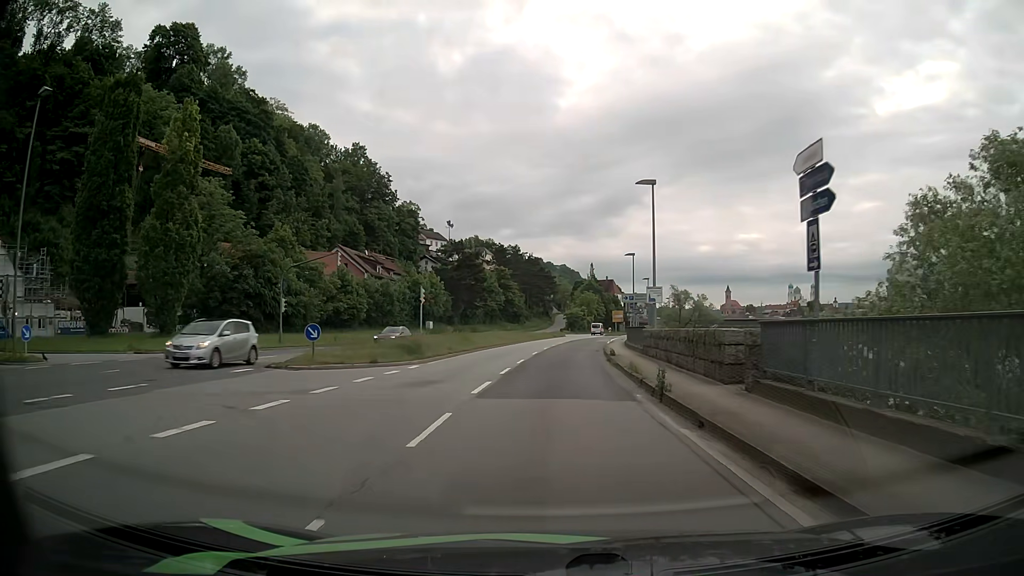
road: primary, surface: asphalt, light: Day
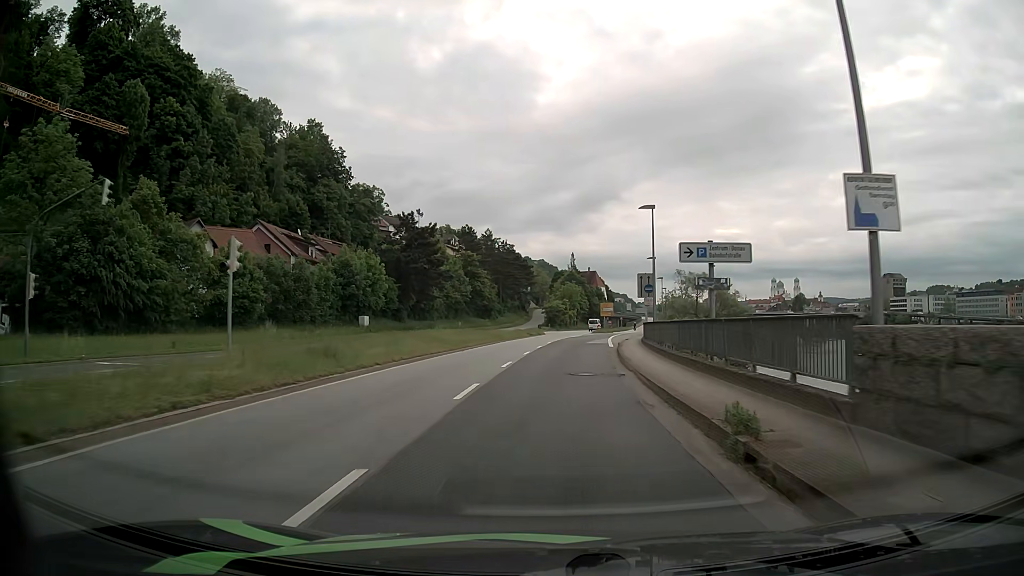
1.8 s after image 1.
(+0.5, +22.5) m; +2°
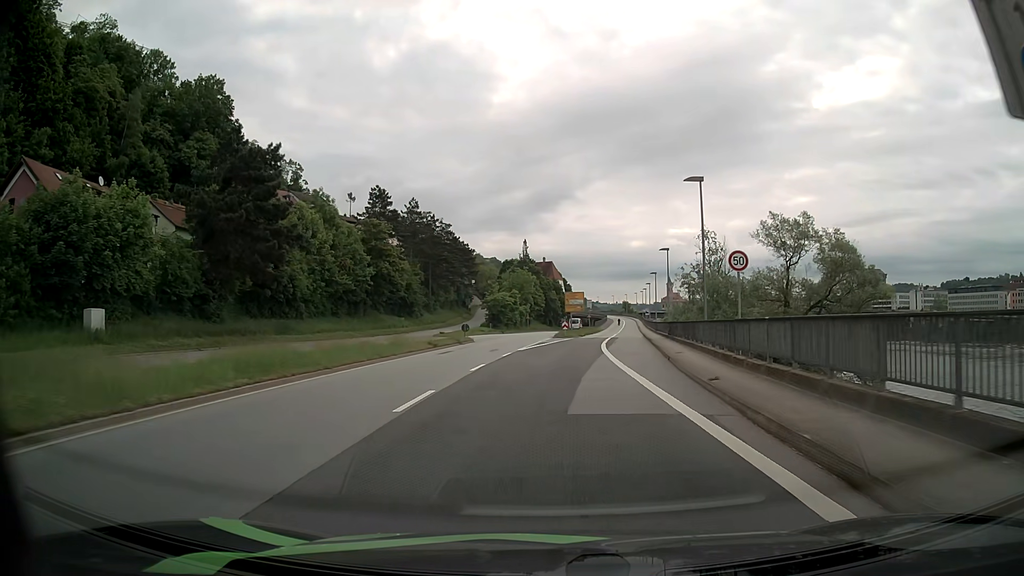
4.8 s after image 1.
(+1.4, +37.6) m; +4°
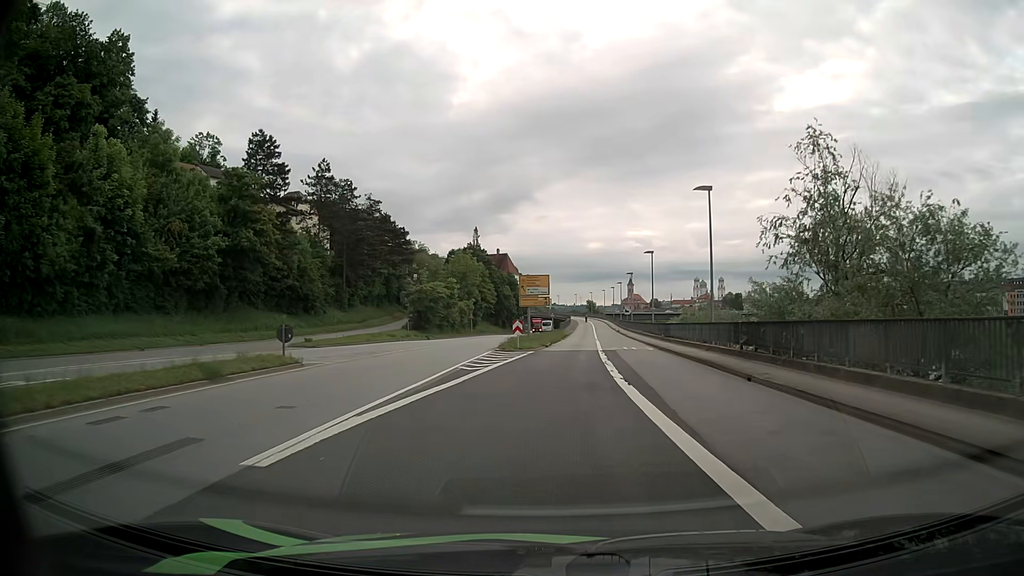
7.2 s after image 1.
(+0.9, +28.7) m; +4°
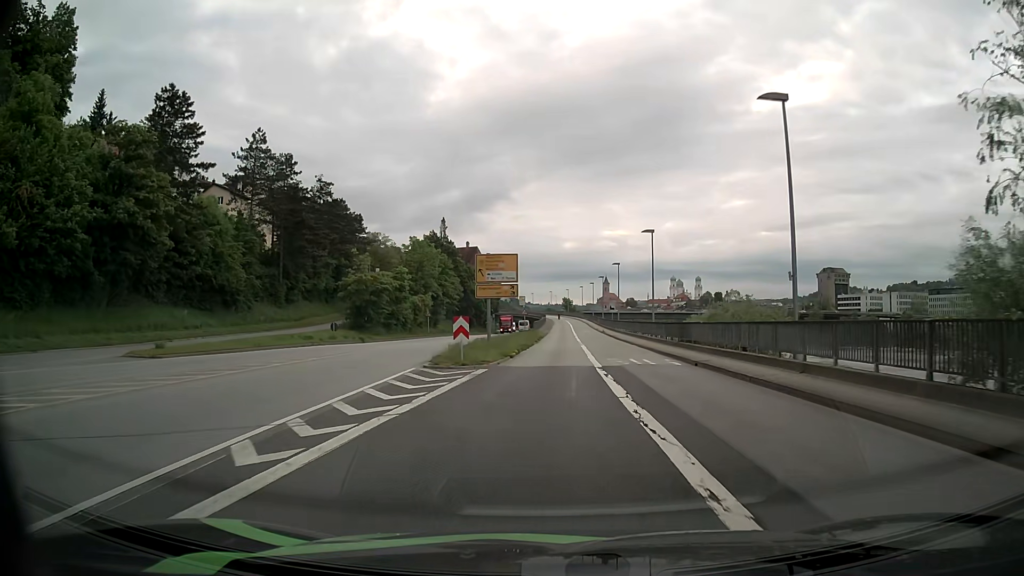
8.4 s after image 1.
(+0.3, +14.2) m; +2°
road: primary_link
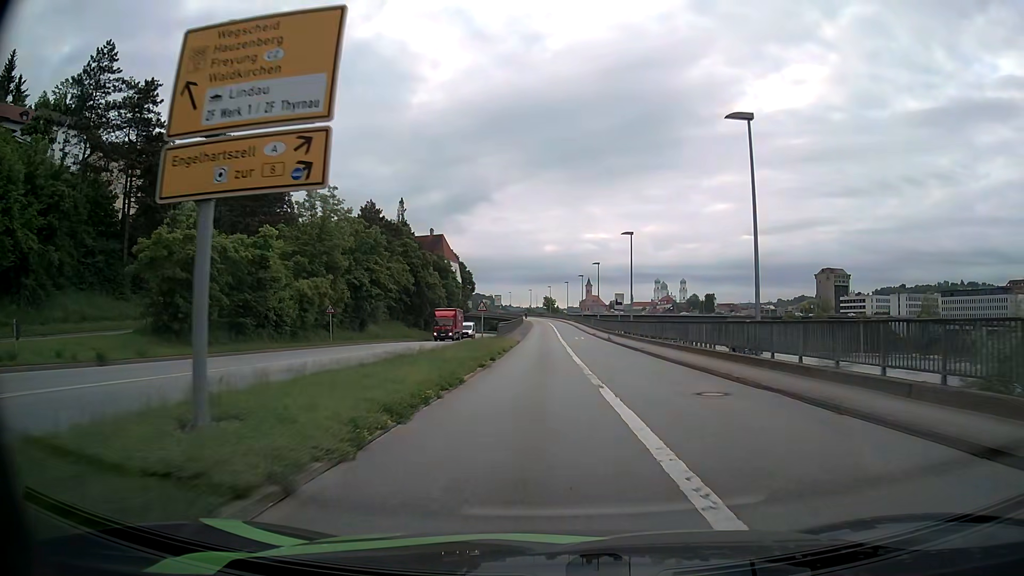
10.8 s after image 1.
(+0.5, +28.2) m; +2°
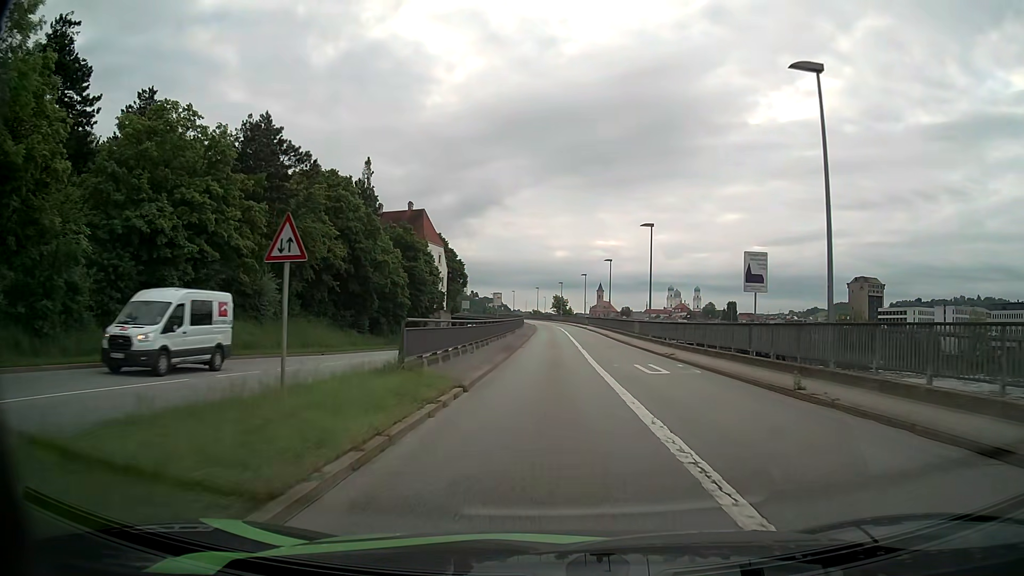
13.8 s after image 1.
(-0.3, +35.0) m; 0°
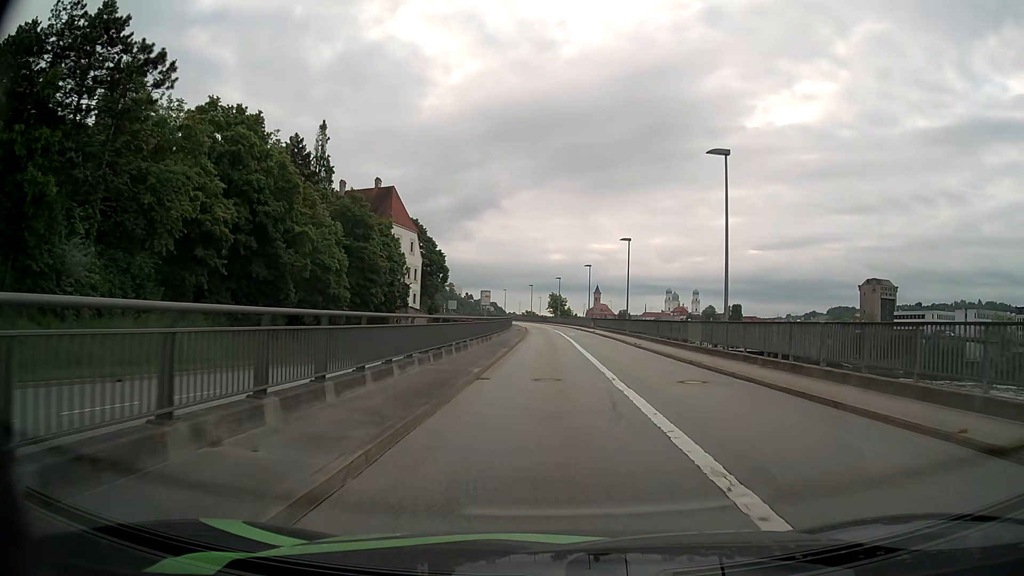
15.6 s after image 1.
(-0.1, +20.6) m; 0°
(0, +10) (0, +20) (0, +30) (0, +40) (0, +50) (0, +60) (0, +70) (-1, +80) (-2, +90) (-3, +100) m
